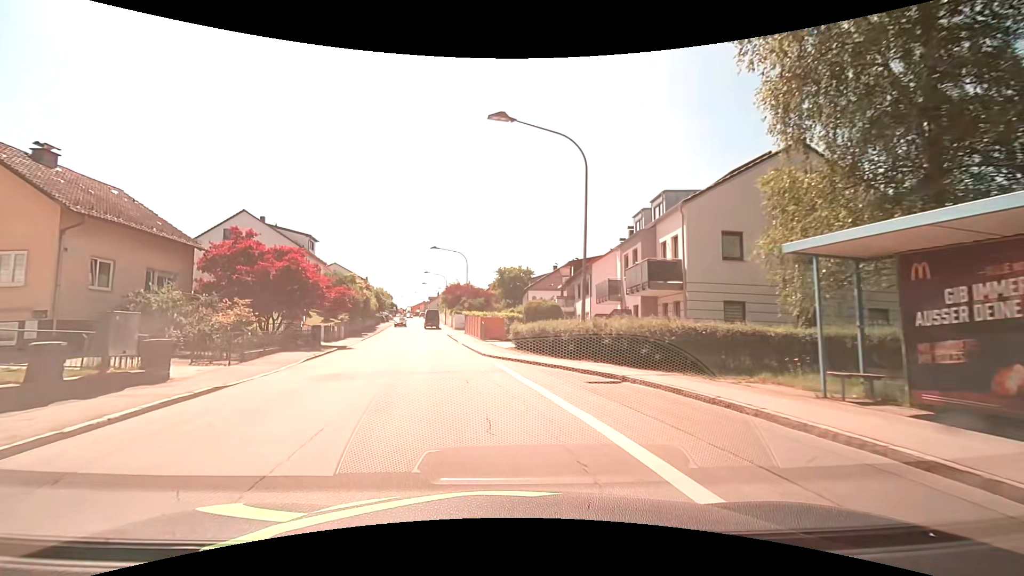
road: unclassified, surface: asphalt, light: Day
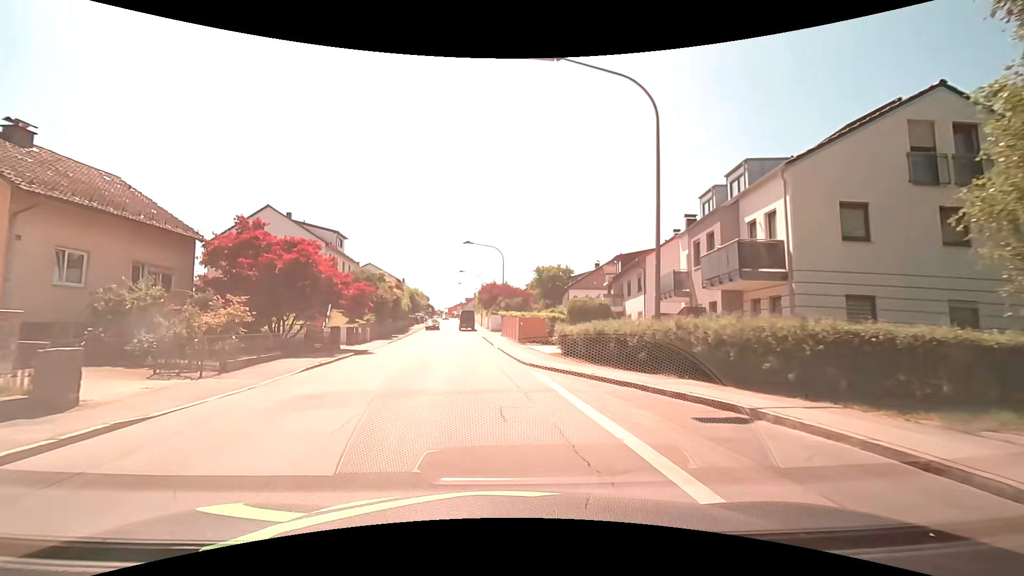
(-0.2, +4.6) m; -5°
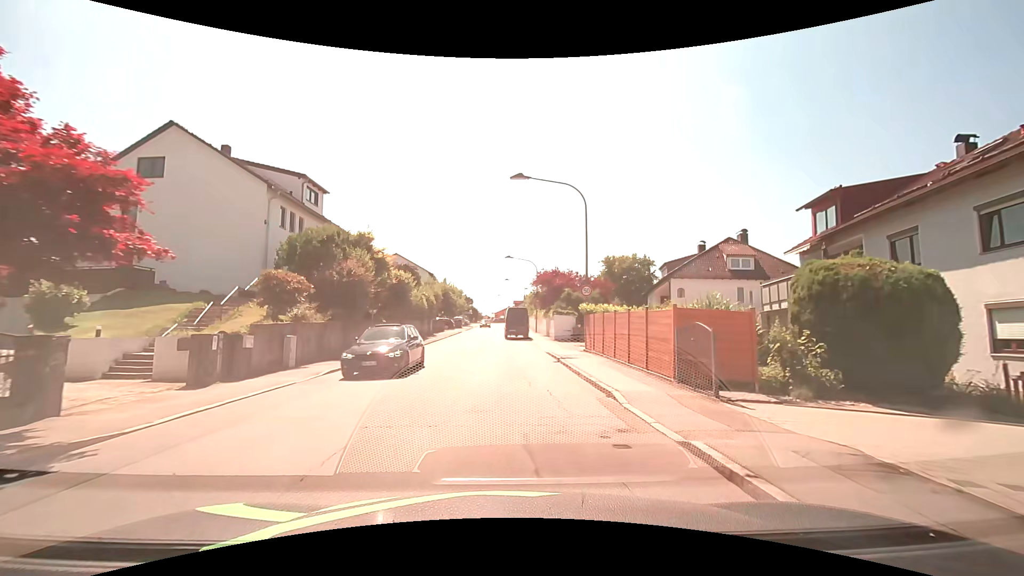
(-2.1, +22.8) m; -6°
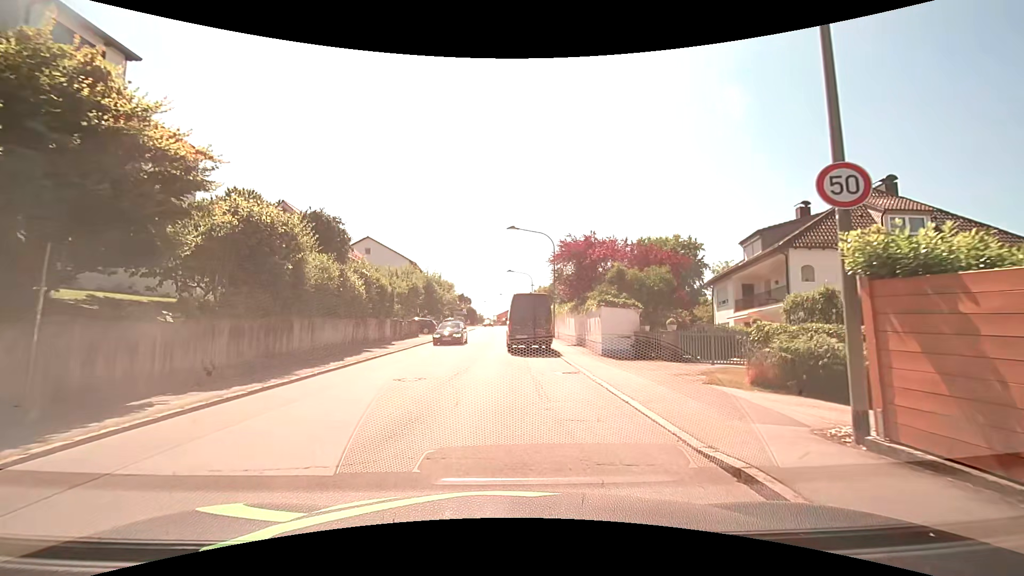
(0.0, +18.7) m; 0°
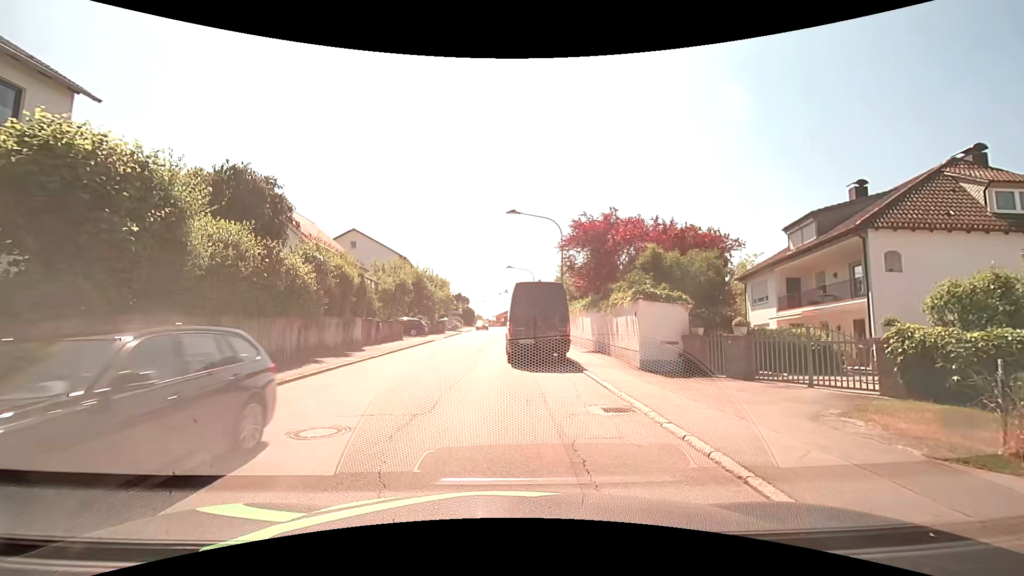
(0.0, +5.7) m; -1°
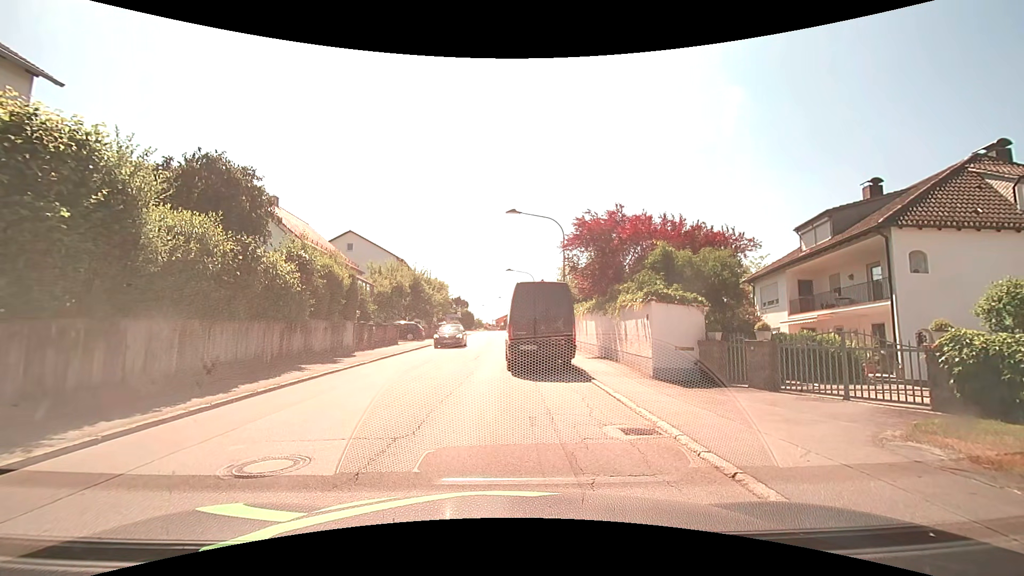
(0.0, +1.3) m; -1°
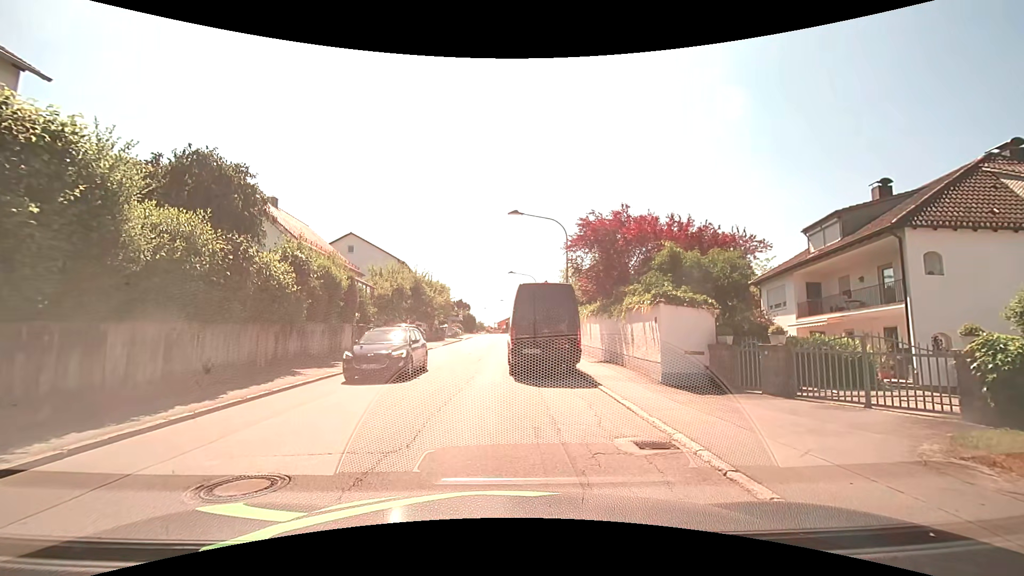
(0.0, +0.6) m; 0°
